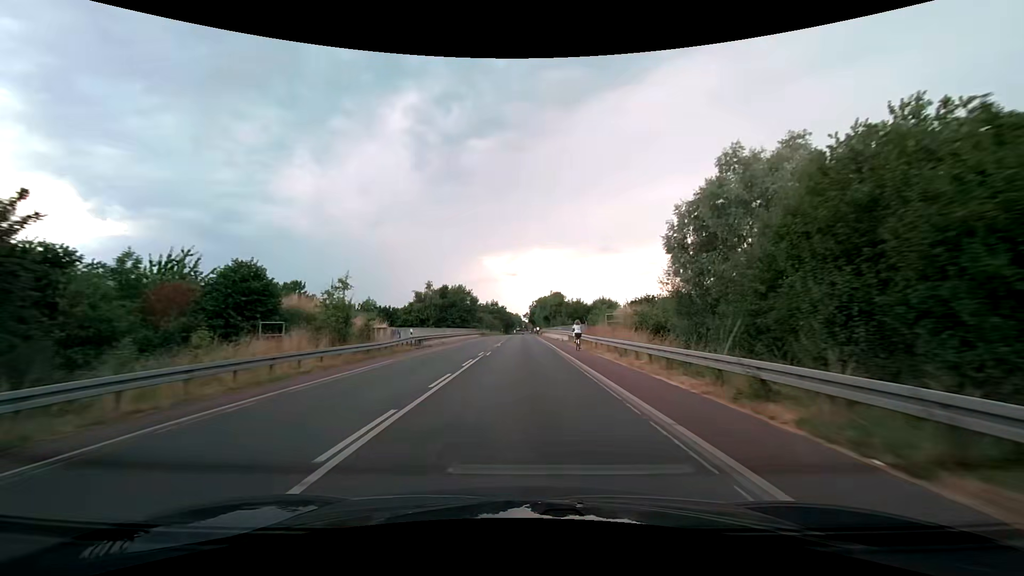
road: secondary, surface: asphalt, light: Day
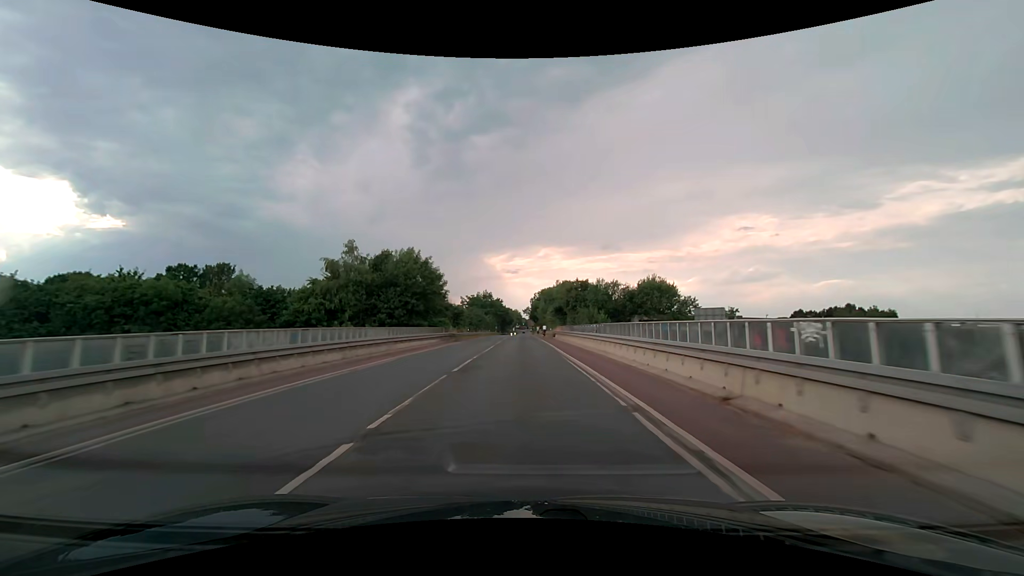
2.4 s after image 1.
(0.0, +43.9) m; 0°
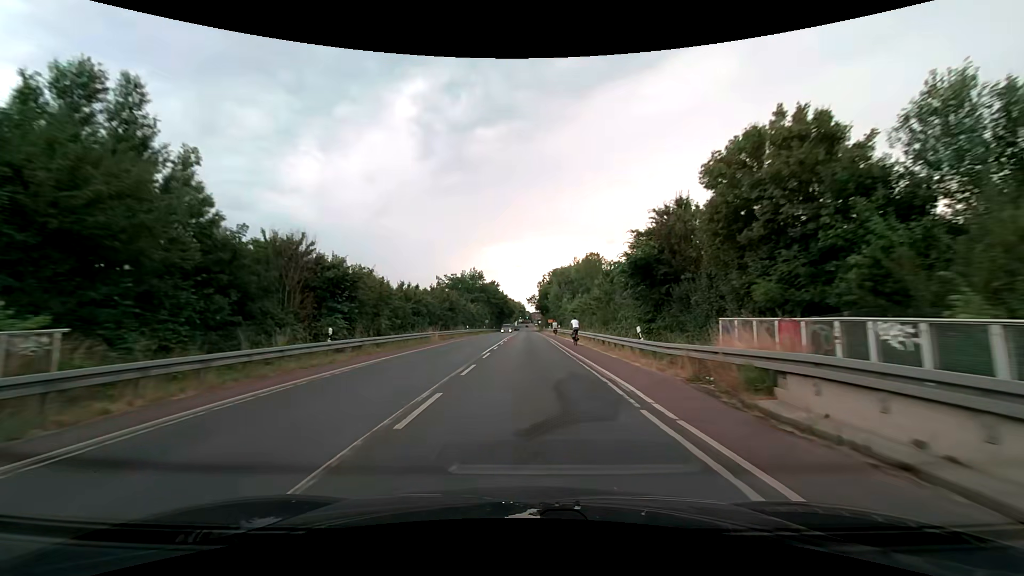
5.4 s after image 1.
(-0.3, +54.9) m; -1°
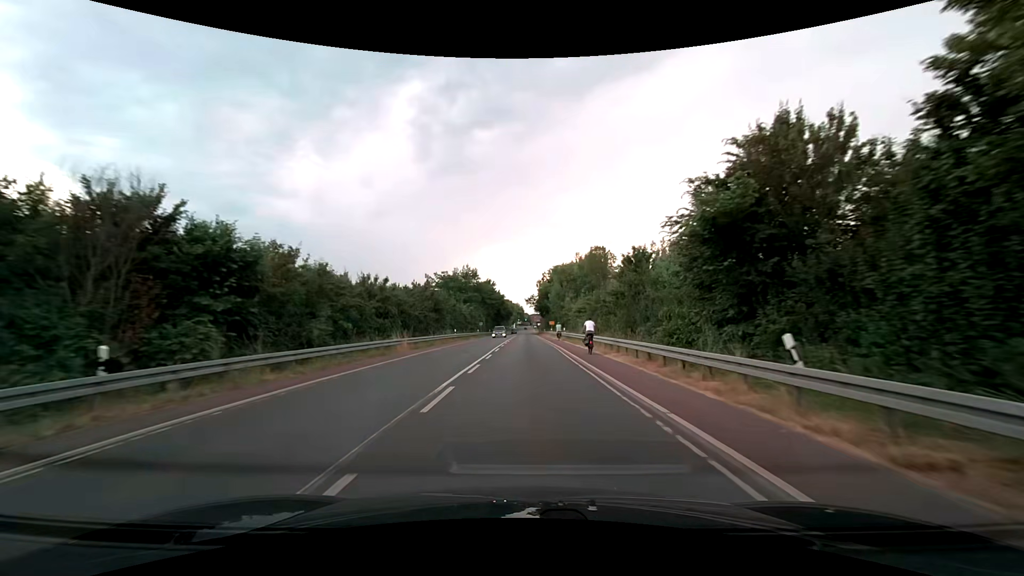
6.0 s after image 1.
(0.0, +11.0) m; 0°
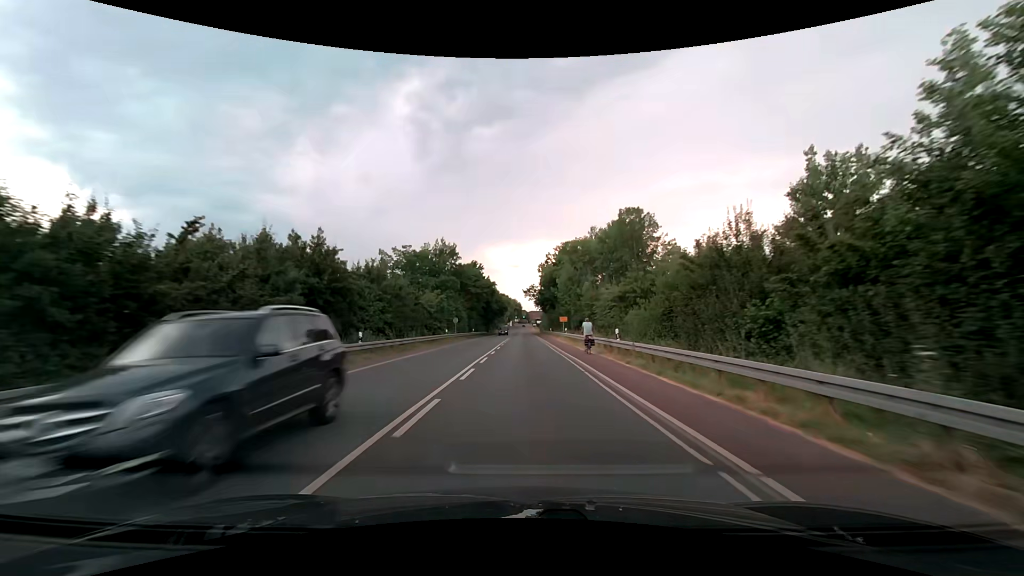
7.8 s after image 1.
(+0.3, +32.9) m; +1°
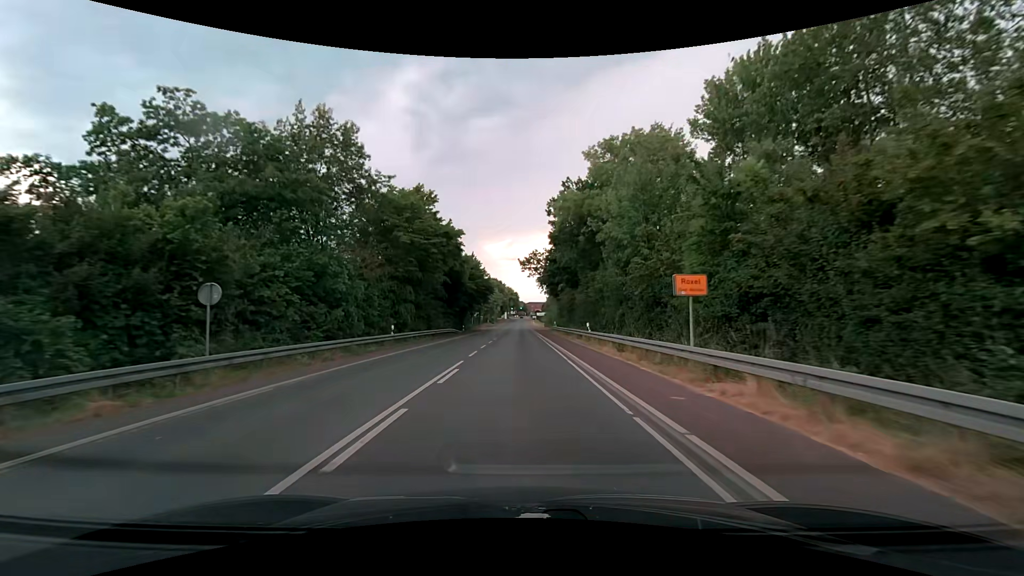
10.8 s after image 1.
(0.0, +48.0) m; 0°
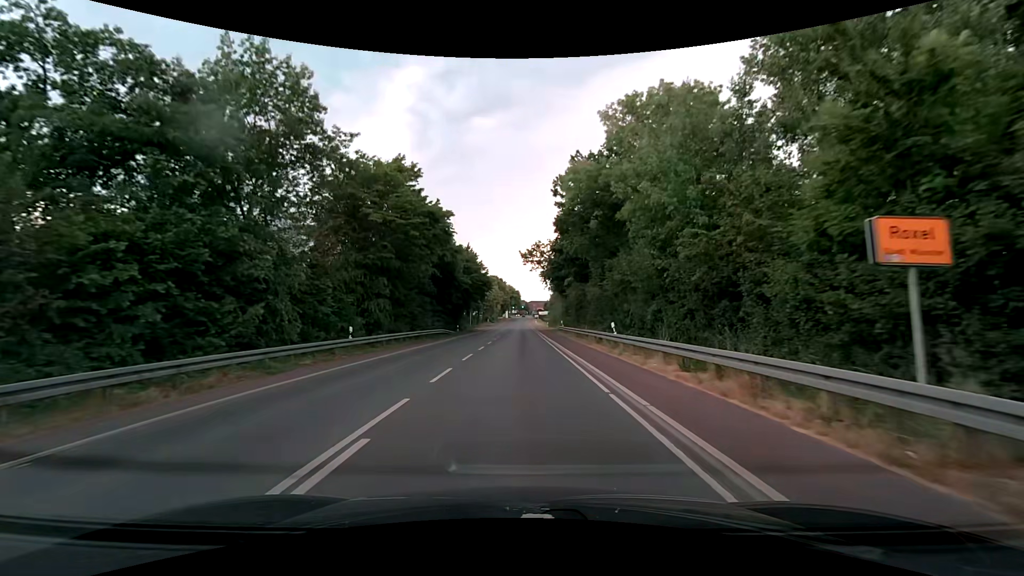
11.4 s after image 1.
(0.0, +8.0) m; 0°
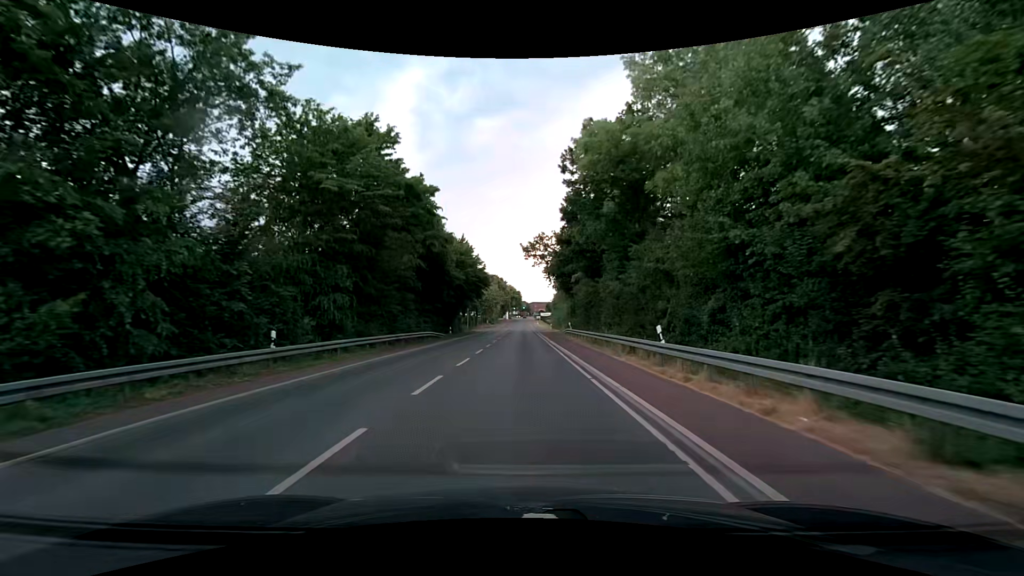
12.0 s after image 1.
(0.0, +7.5) m; 0°
(0, +10) (0, +20) (0, +30) (0, +40) (0, +50) (0, +60) (0, +70) (0, +80) (0, +90) (0, +100) m
